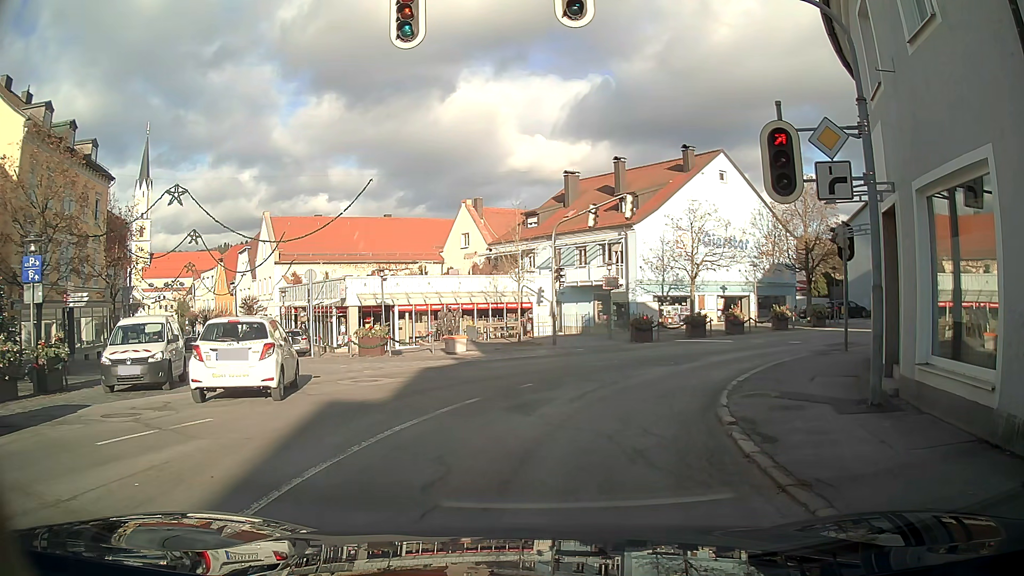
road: tertiary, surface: asphalt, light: Day
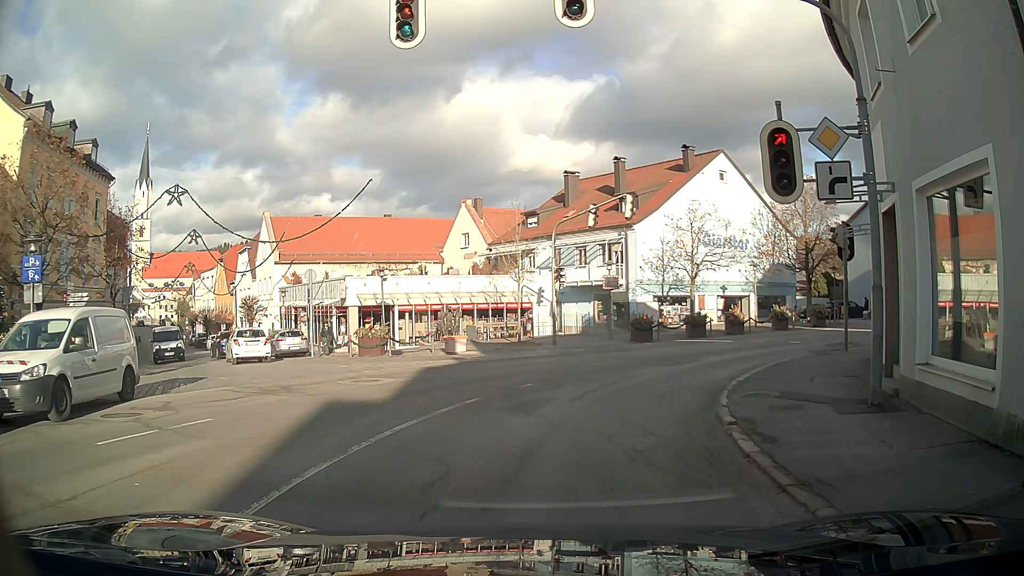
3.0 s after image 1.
(0.0, 0.0) m; 0°
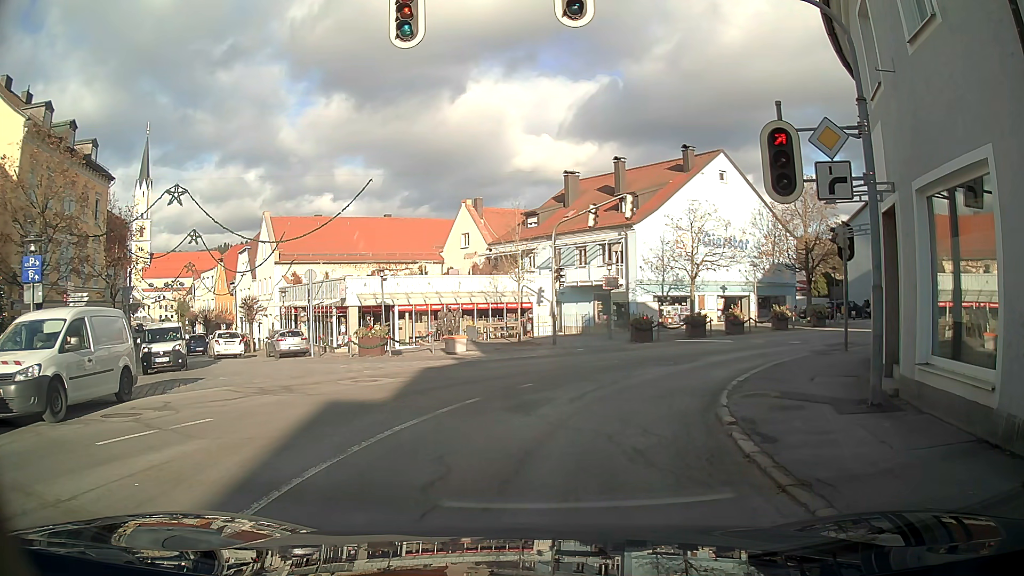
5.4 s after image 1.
(0.0, 0.0) m; 0°
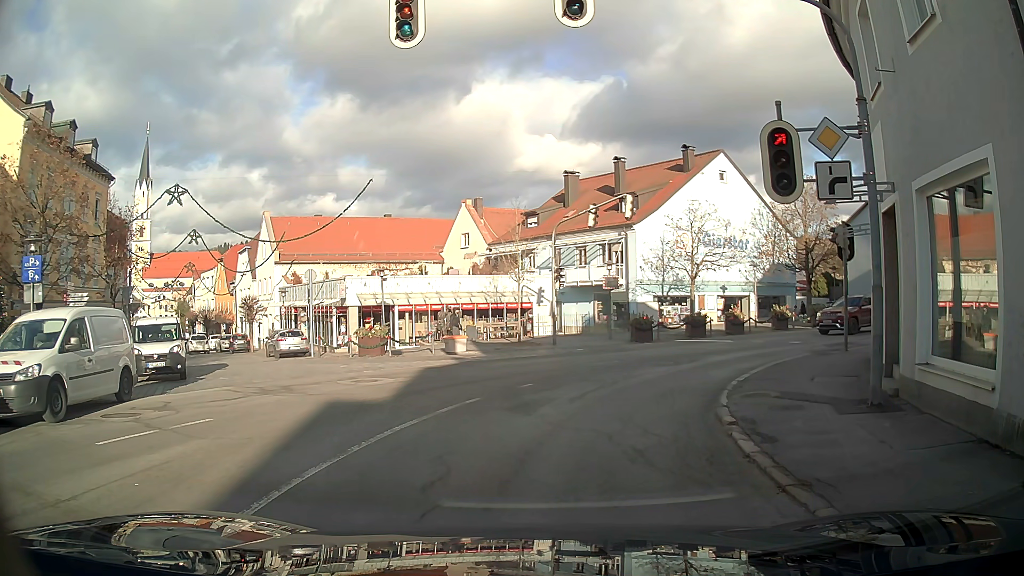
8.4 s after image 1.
(0.0, 0.0) m; 0°
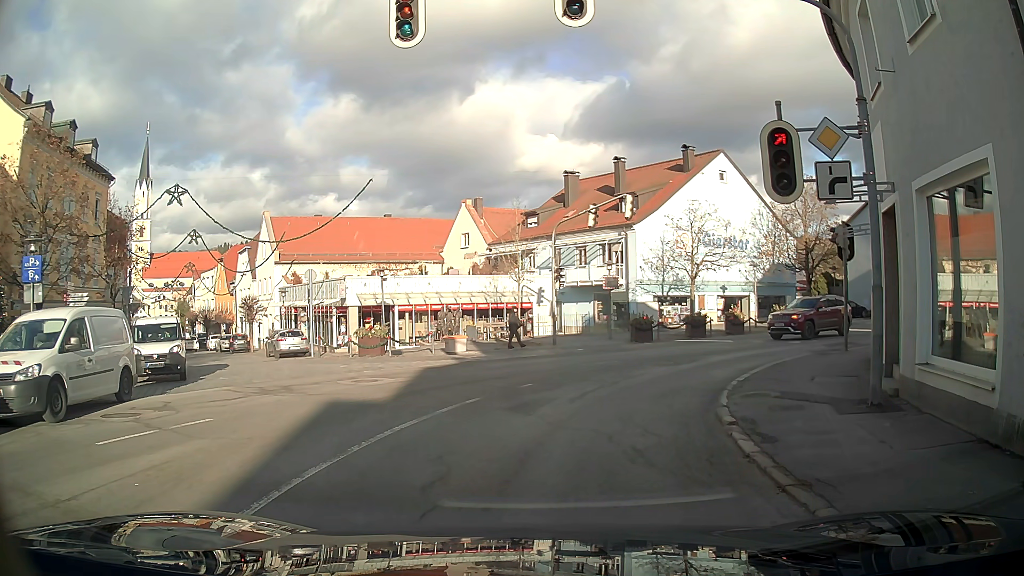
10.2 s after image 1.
(0.0, 0.0) m; 0°
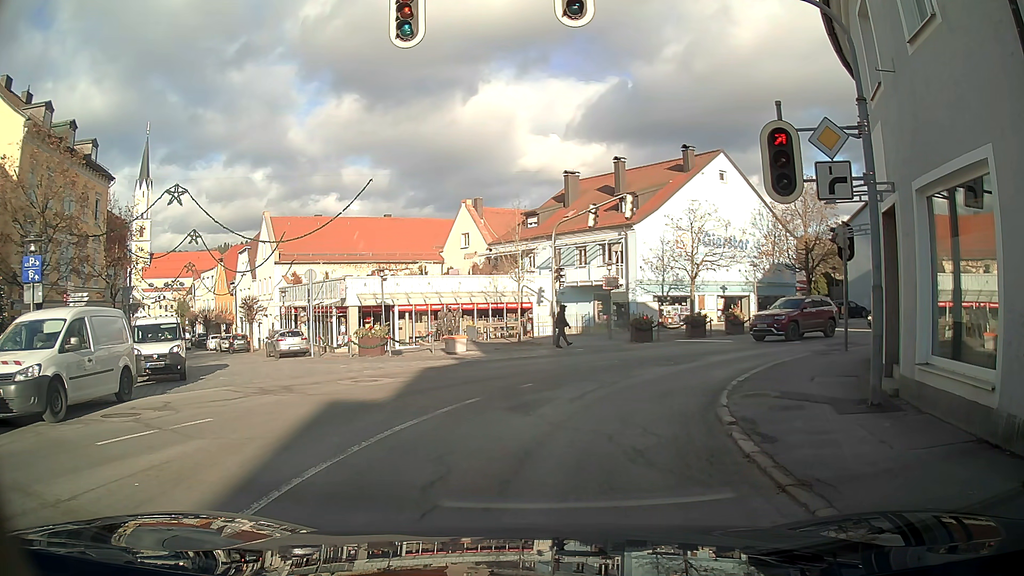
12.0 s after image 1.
(0.0, 0.0) m; 0°
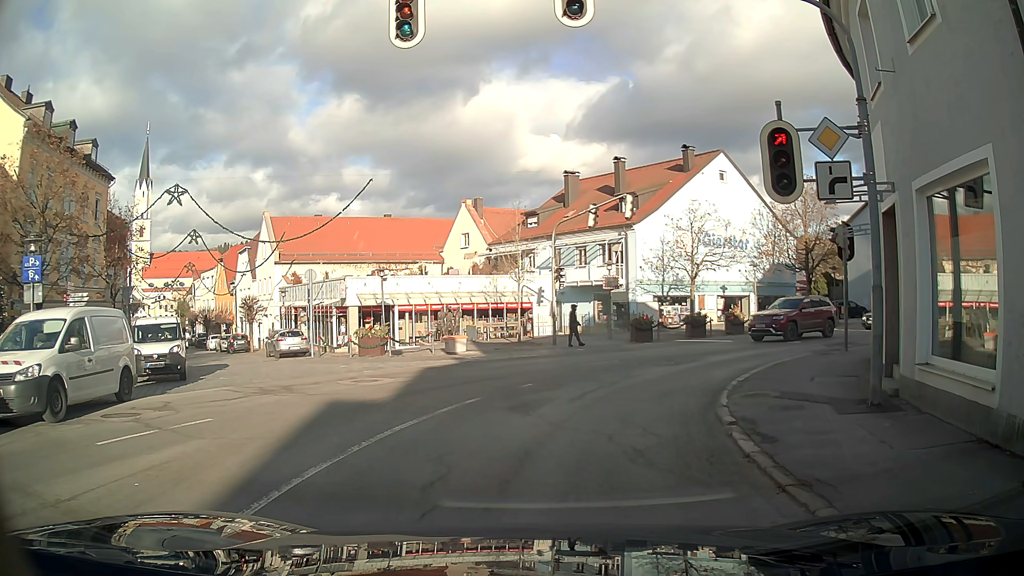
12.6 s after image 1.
(0.0, 0.0) m; 0°
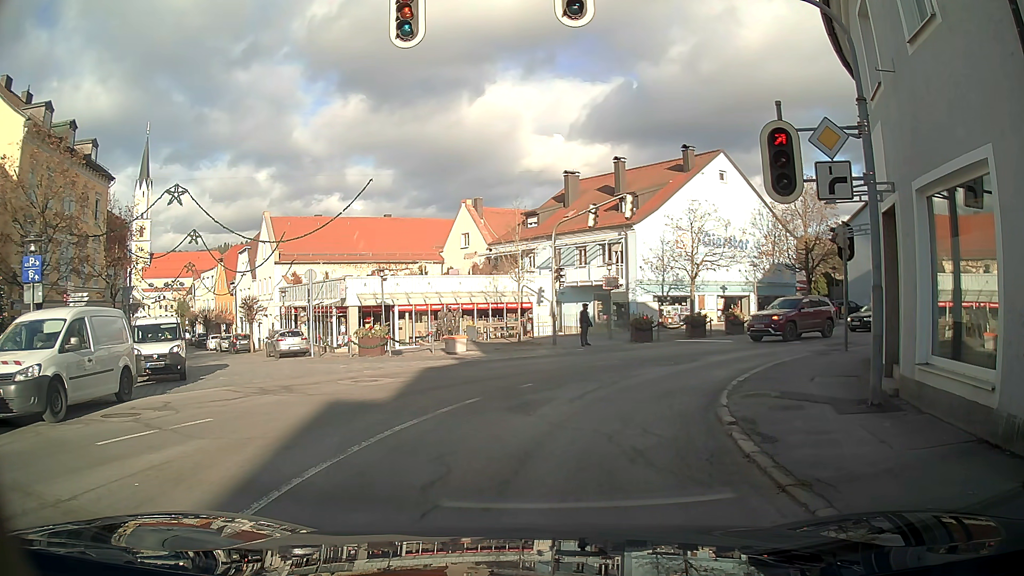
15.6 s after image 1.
(0.0, 0.0) m; 0°
(+1, +10) (+6, +18) (+14, +24) (+22, +29) (+31, +34) (+41, +37) (+50, +40) (+60, +41) (+70, +43) (+80, +44) m
